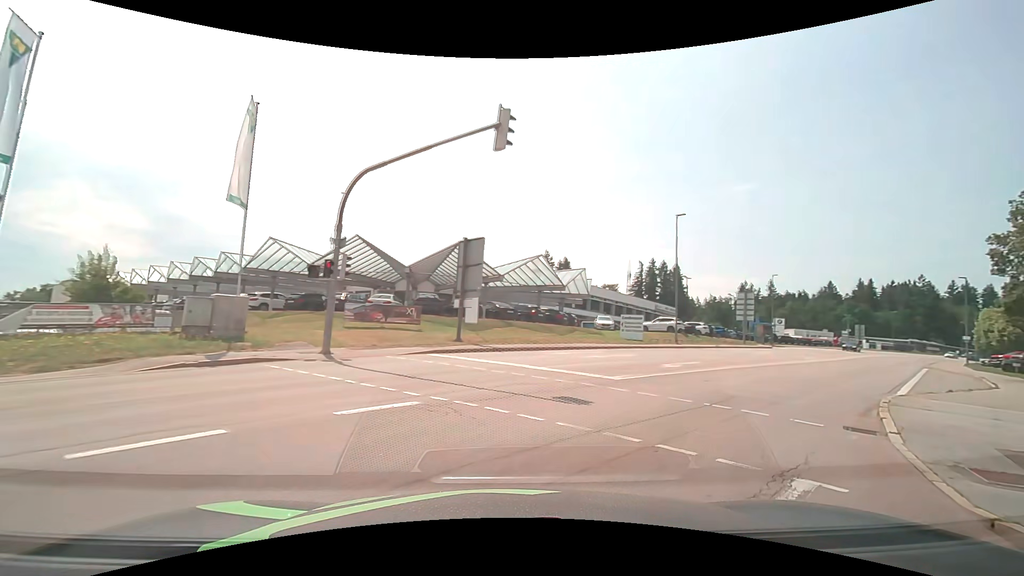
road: secondary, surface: asphalt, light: Day
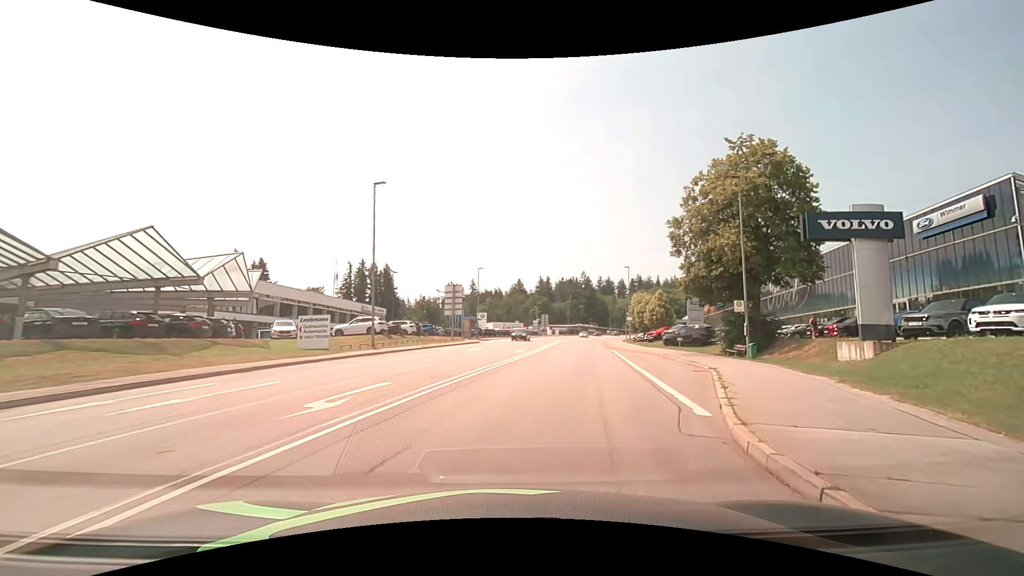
(+3.3, +9.7) m; +32°
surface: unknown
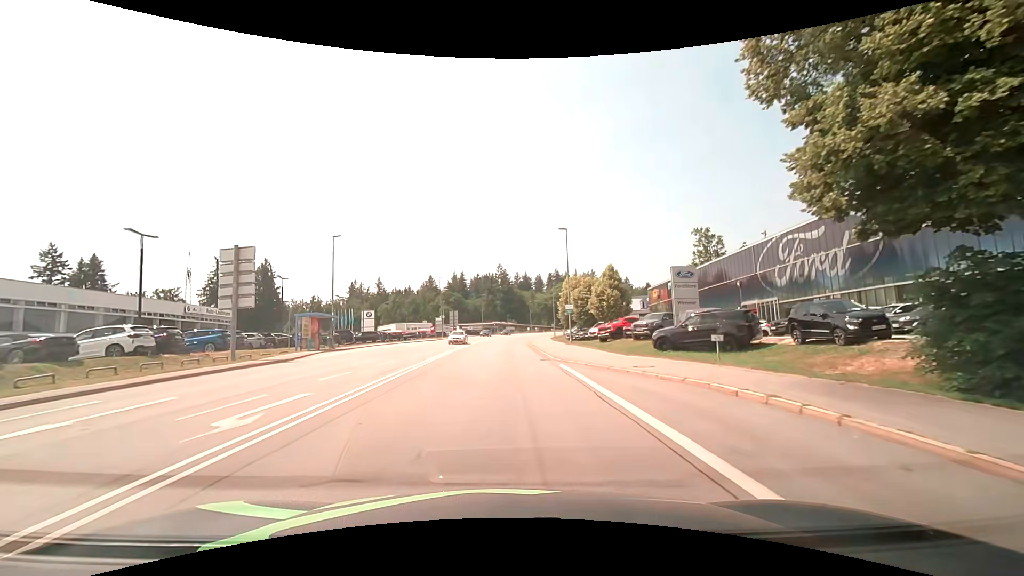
(+3.9, +25.2) m; +10°
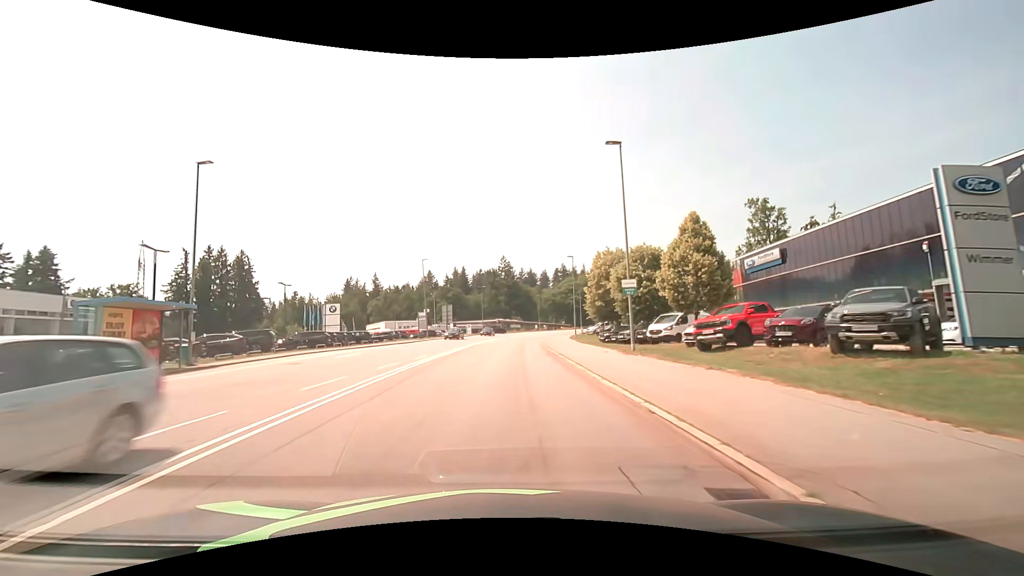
(-0.1, +20.8) m; 0°
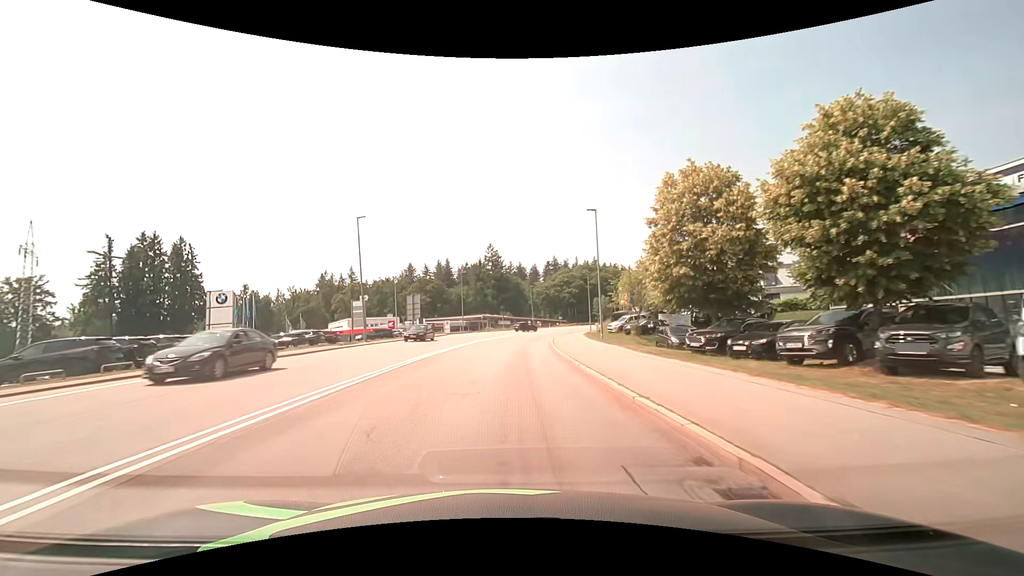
(+0.1, +23.7) m; +1°
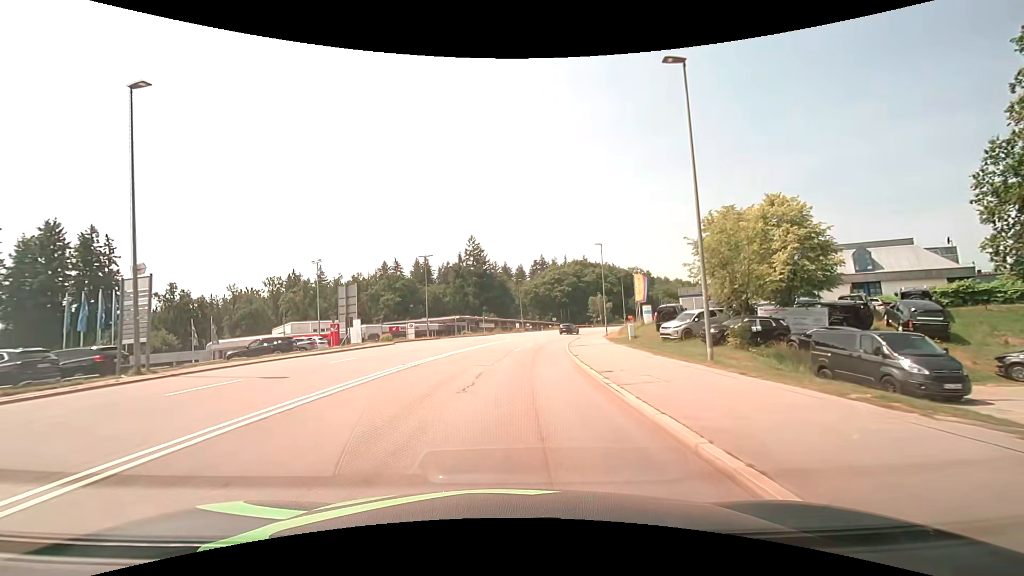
(+0.4, +23.0) m; +2°
